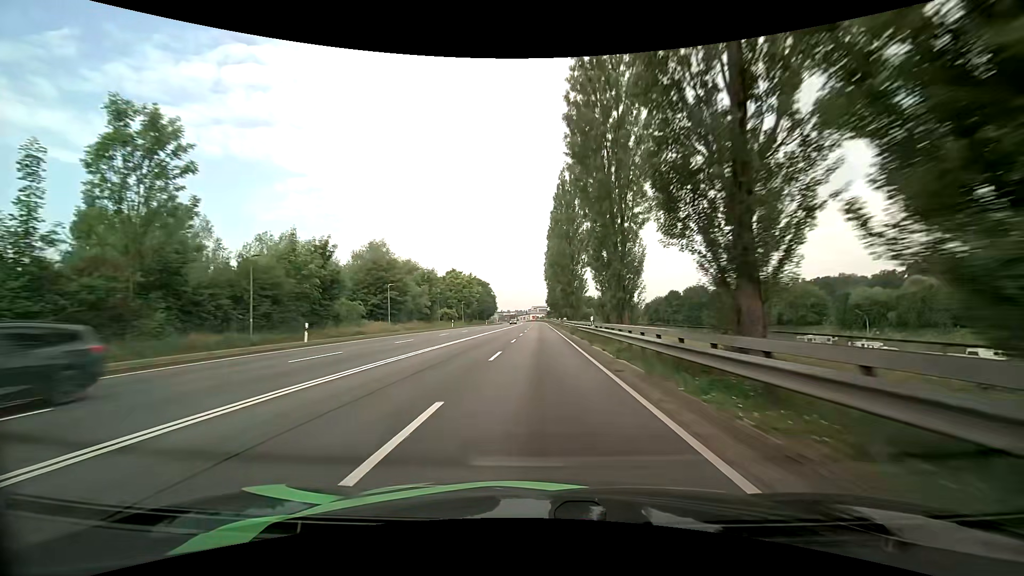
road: primary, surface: asphalt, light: Day
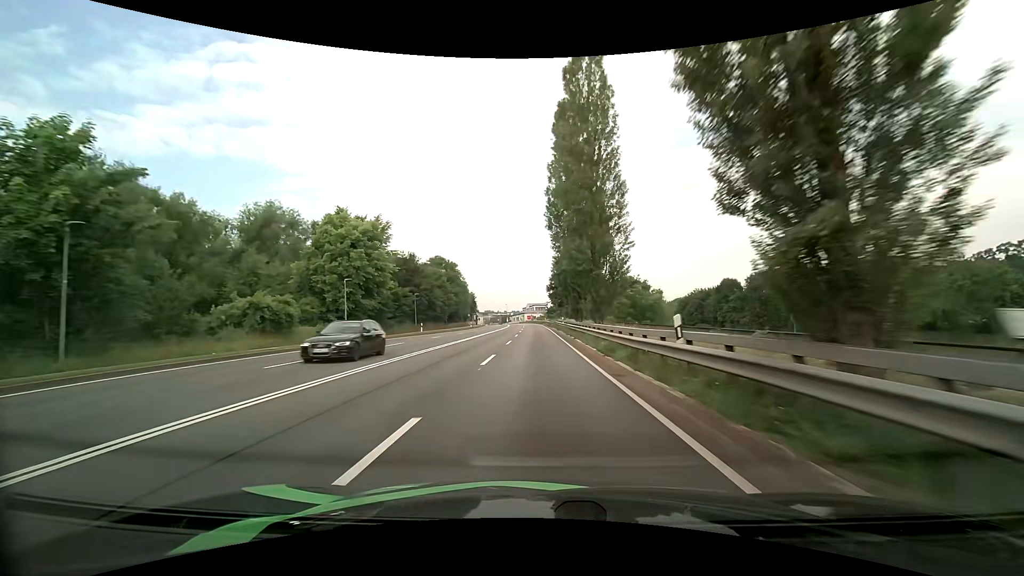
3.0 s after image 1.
(+0.3, +61.2) m; +1°
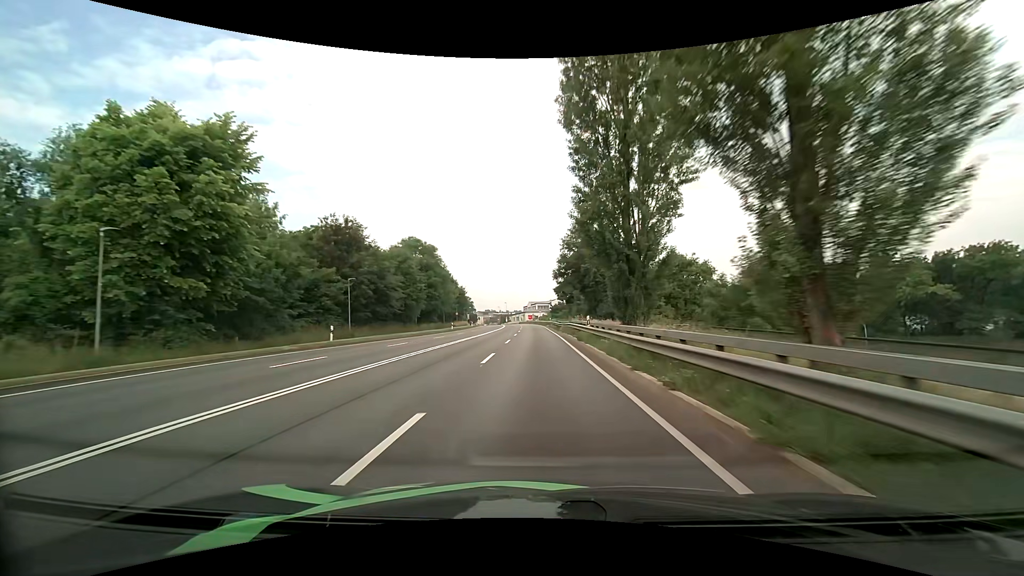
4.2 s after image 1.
(-0.2, +23.8) m; -1°
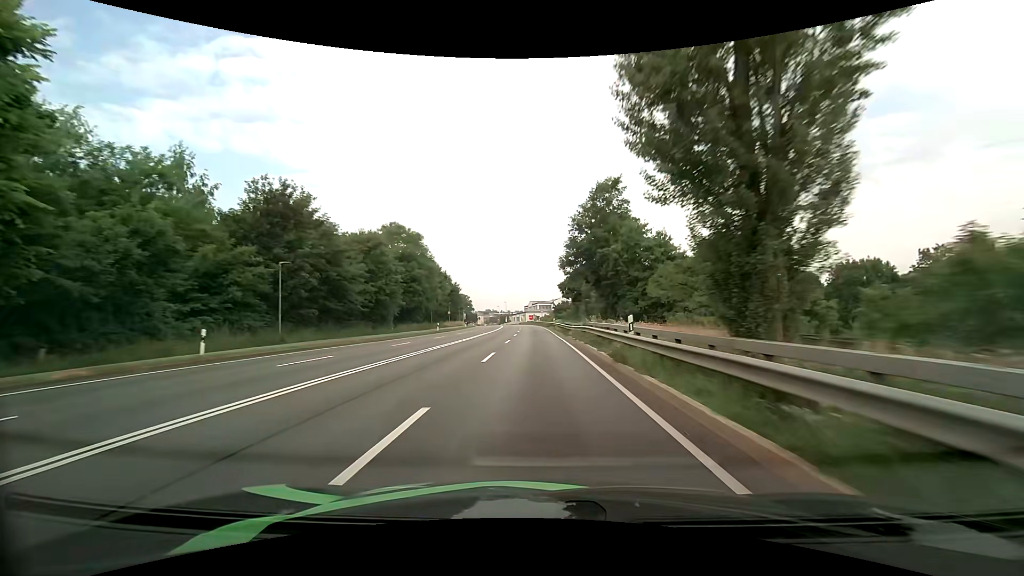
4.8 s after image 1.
(0.0, +11.6) m; -1°
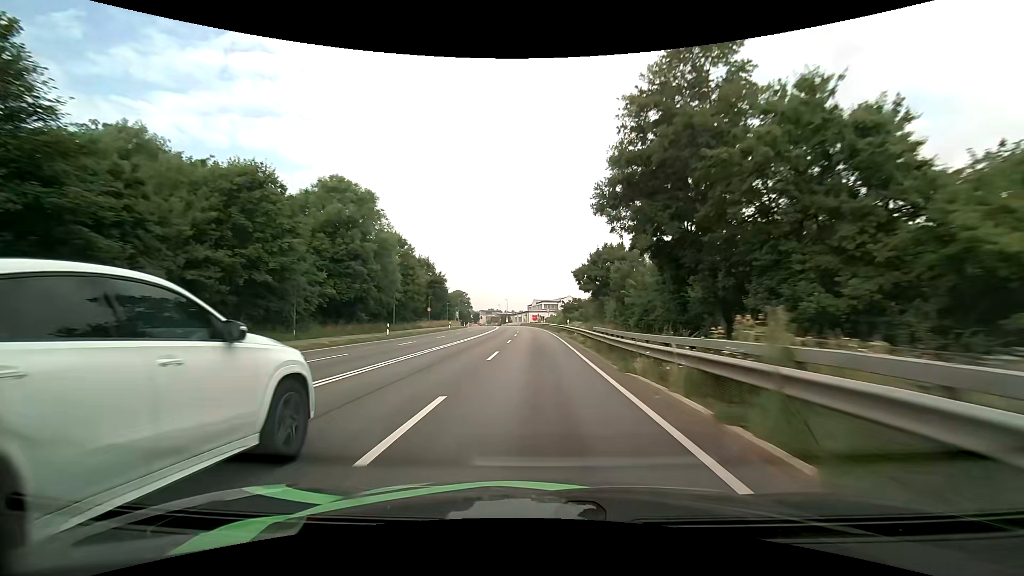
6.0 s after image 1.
(+0.1, +22.7) m; 0°
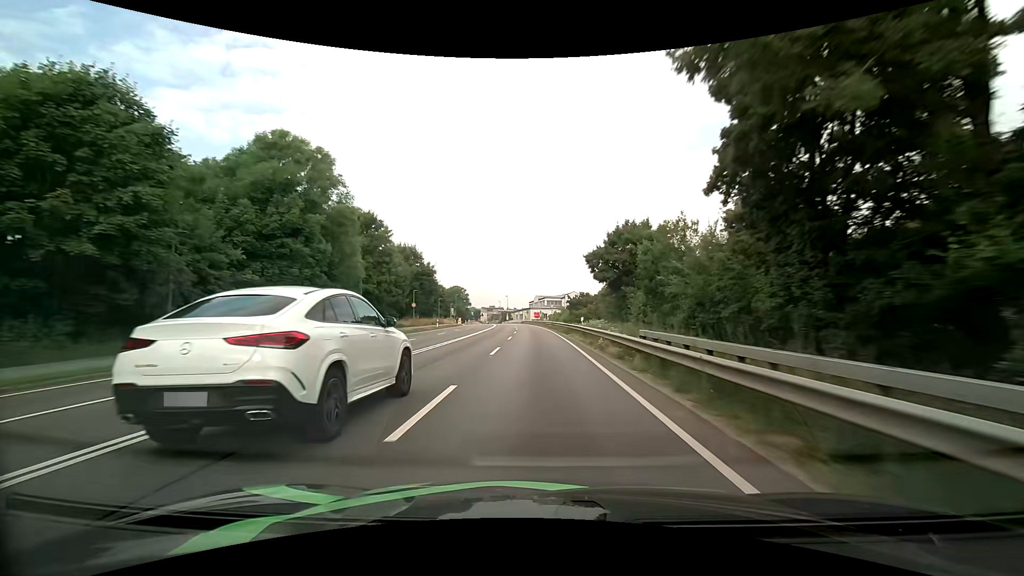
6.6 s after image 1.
(0.0, +11.2) m; 0°
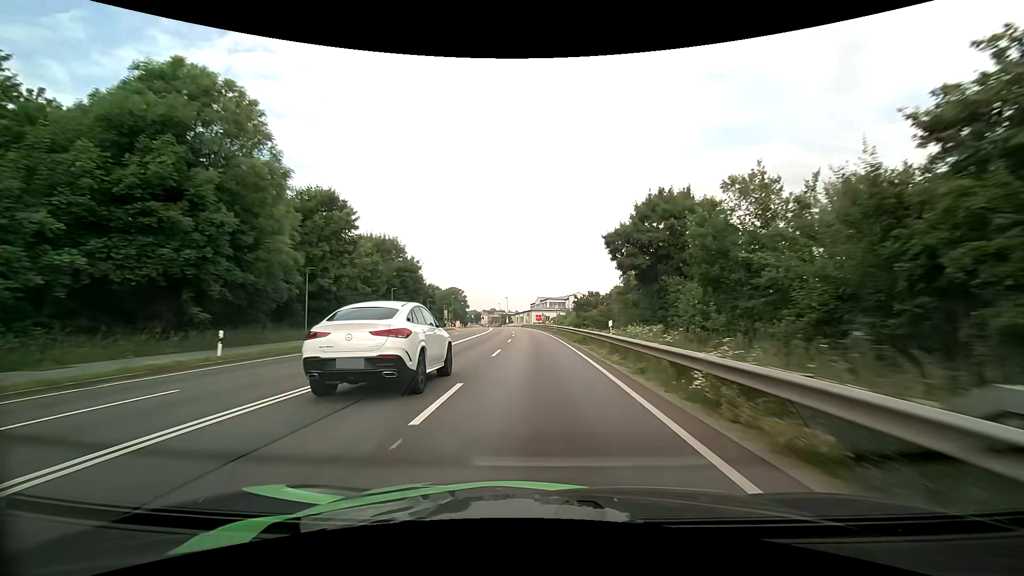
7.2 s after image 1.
(0.0, +11.0) m; 0°
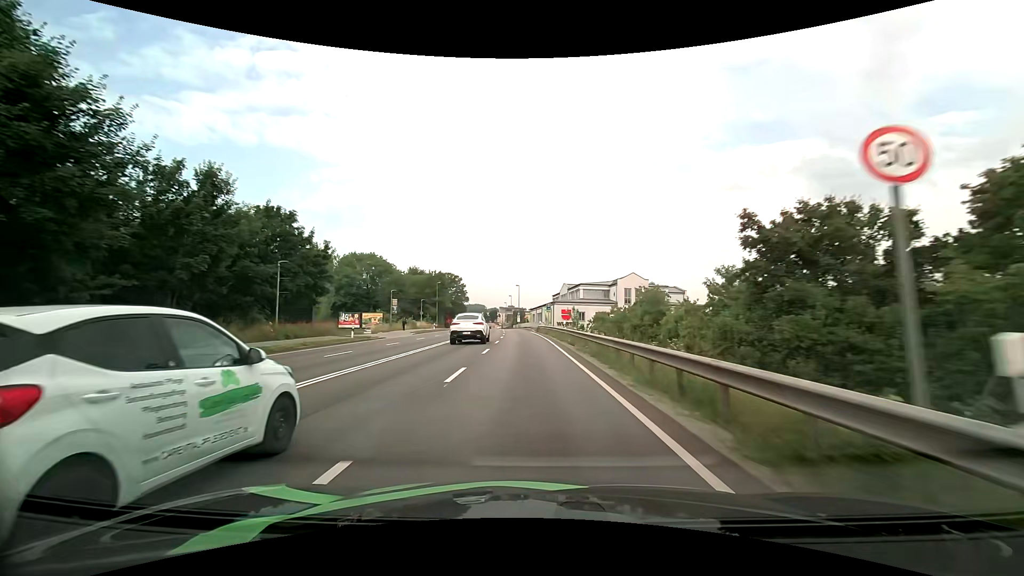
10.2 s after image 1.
(-0.7, +53.9) m; -2°
(0, +10) (0, +20) (-1, +30) (-1, +40) (-2, +50) (-3, +60) (-4, +70) (-5, +80) (-6, +90) (-8, +100) m
